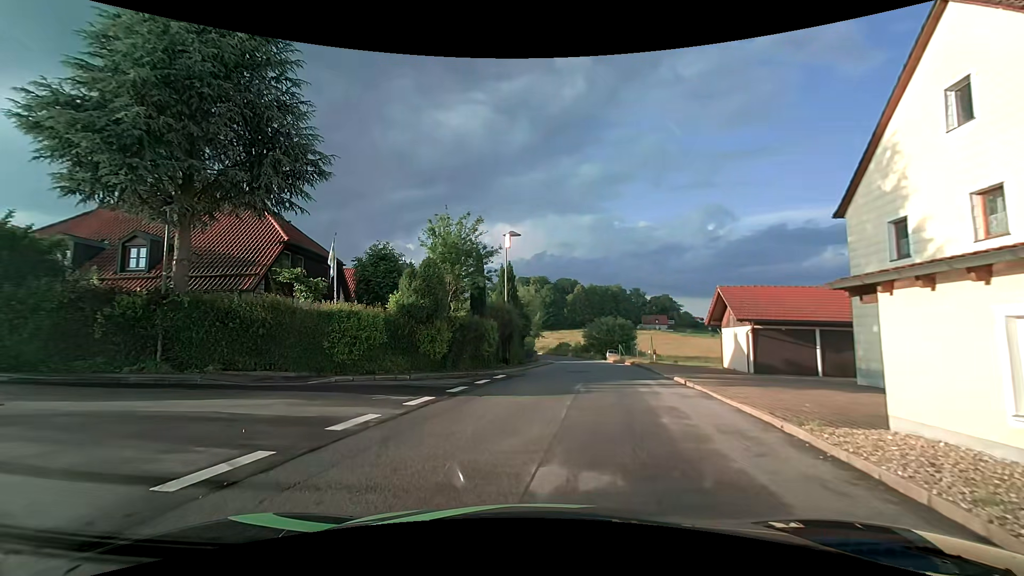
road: residential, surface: asphalt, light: Day
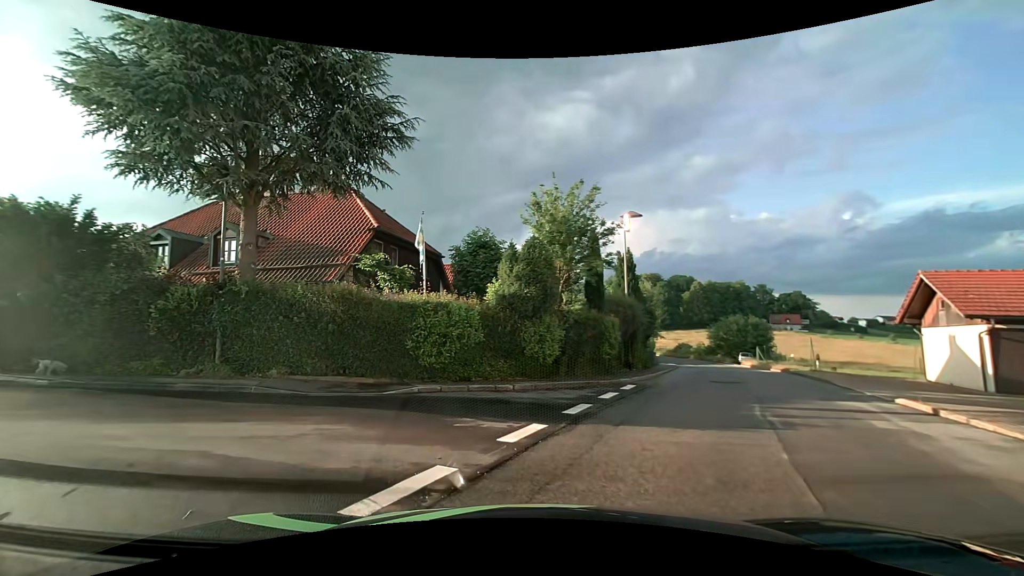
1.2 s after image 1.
(-0.4, +4.1) m; -12°
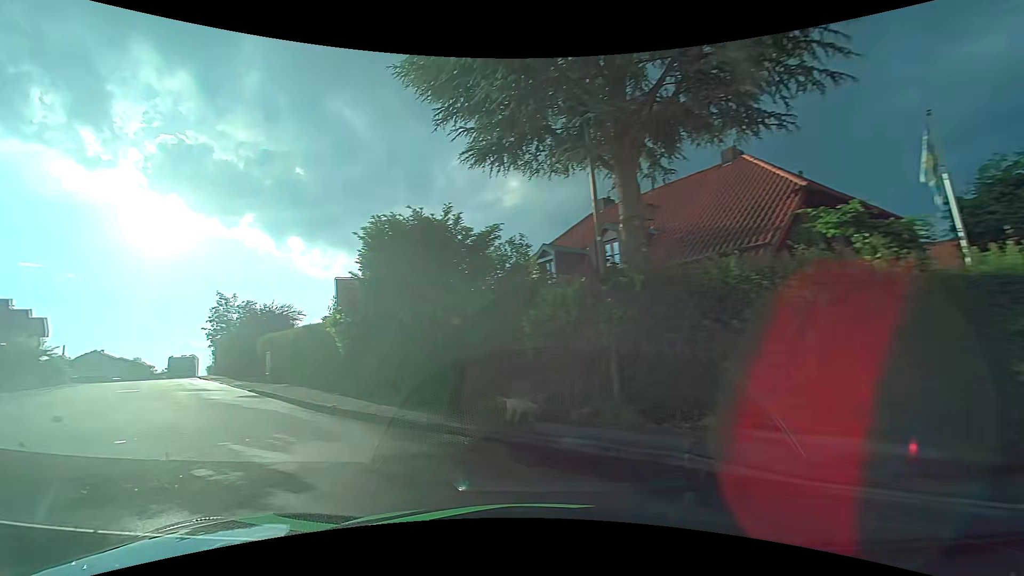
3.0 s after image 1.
(-2.0, +6.0) m; -41°
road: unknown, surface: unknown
